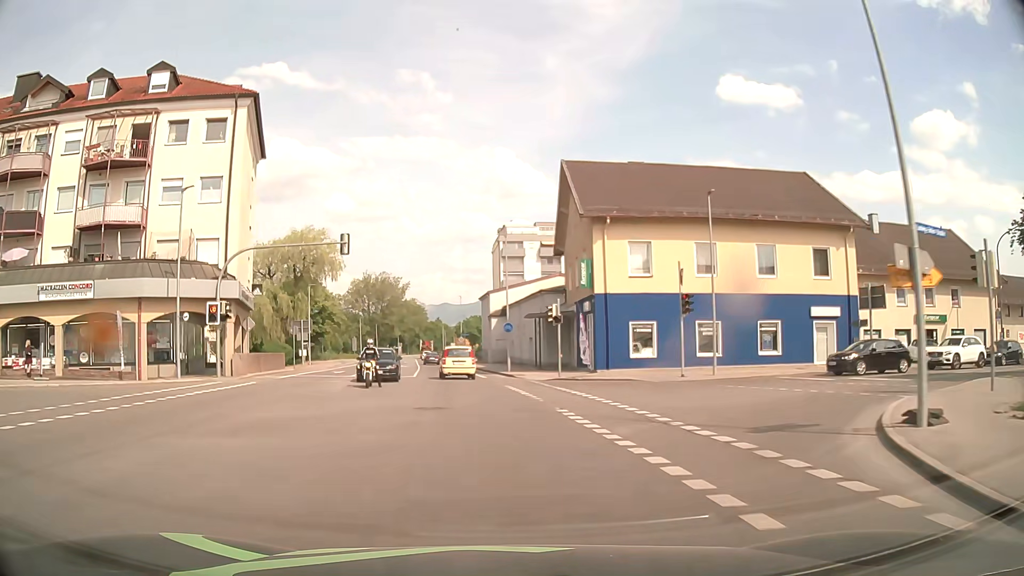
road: secondary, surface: asphalt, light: Day
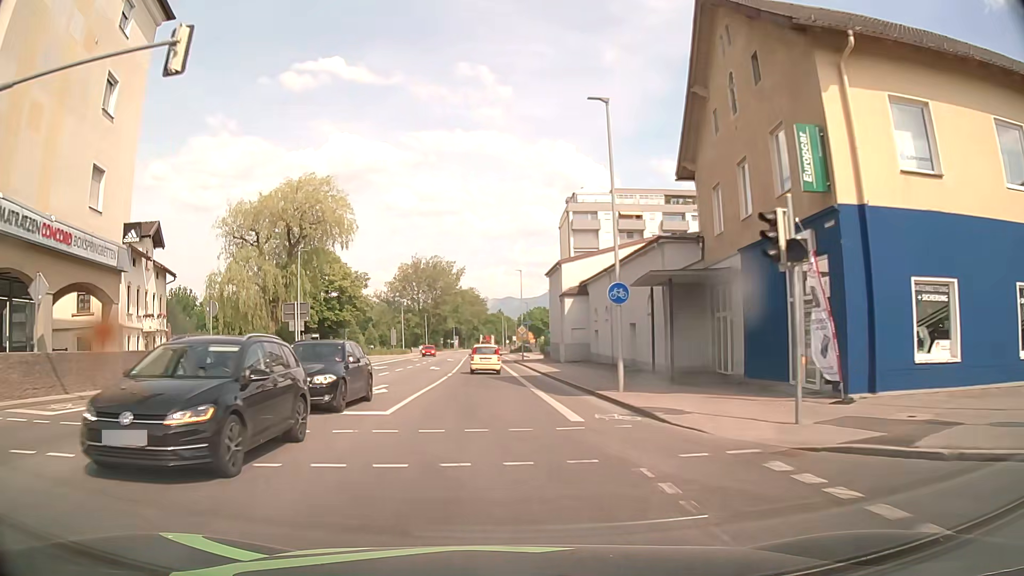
(-1.1, +22.2) m; -5°
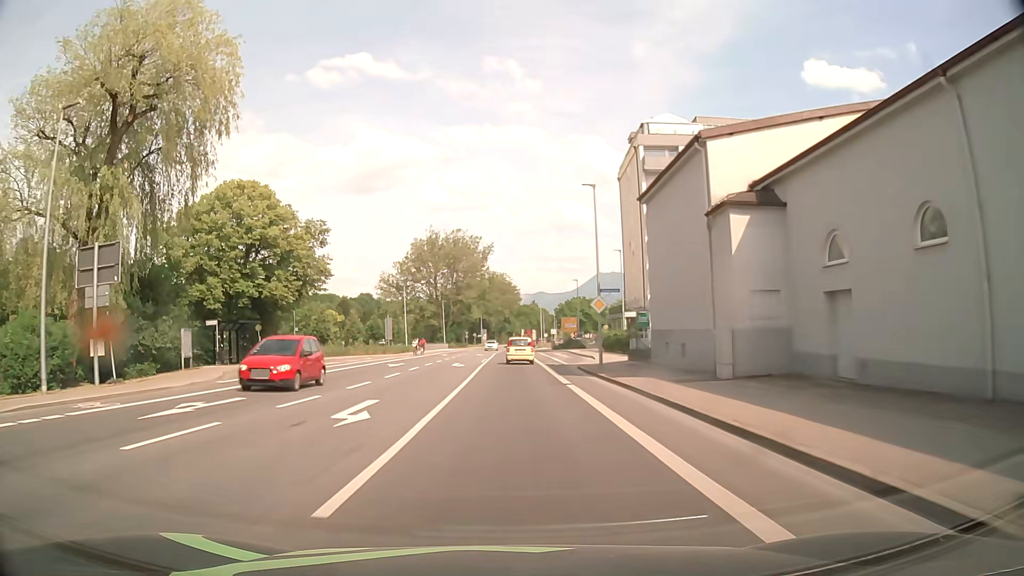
(-1.5, +31.5) m; -4°
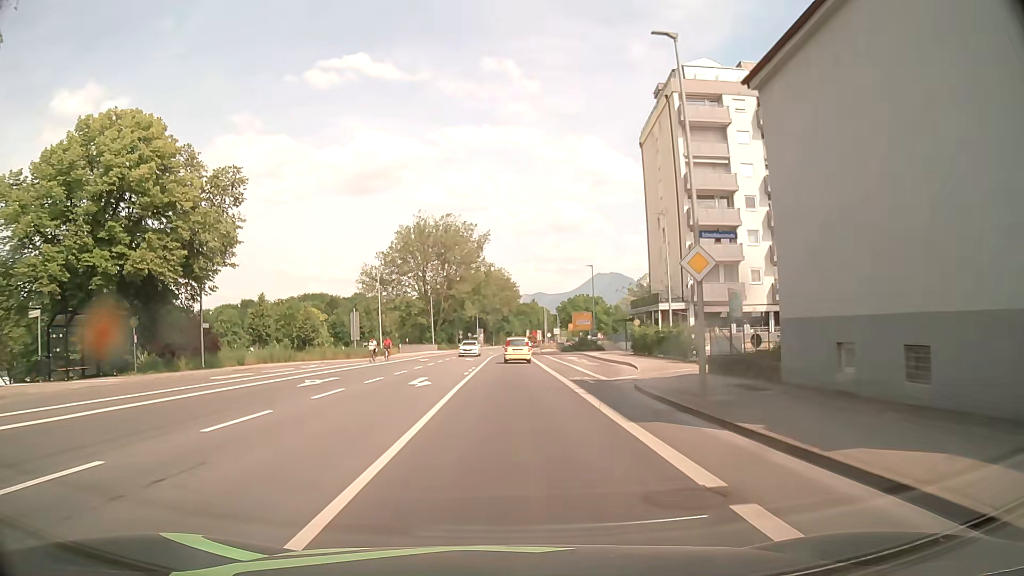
(+0.2, +15.9) m; 0°
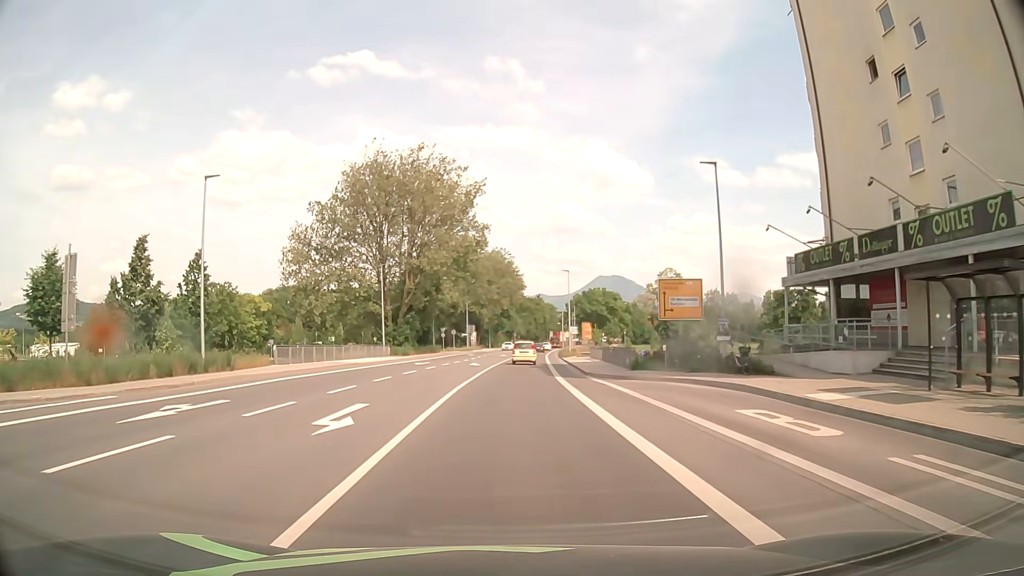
(+0.2, +40.1) m; 0°
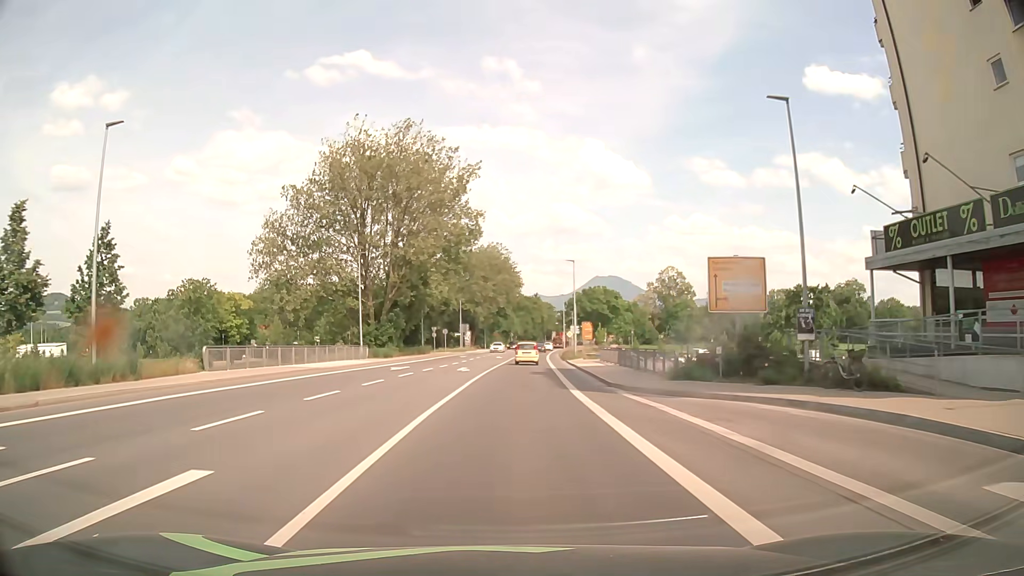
(+0.1, +8.0) m; +1°
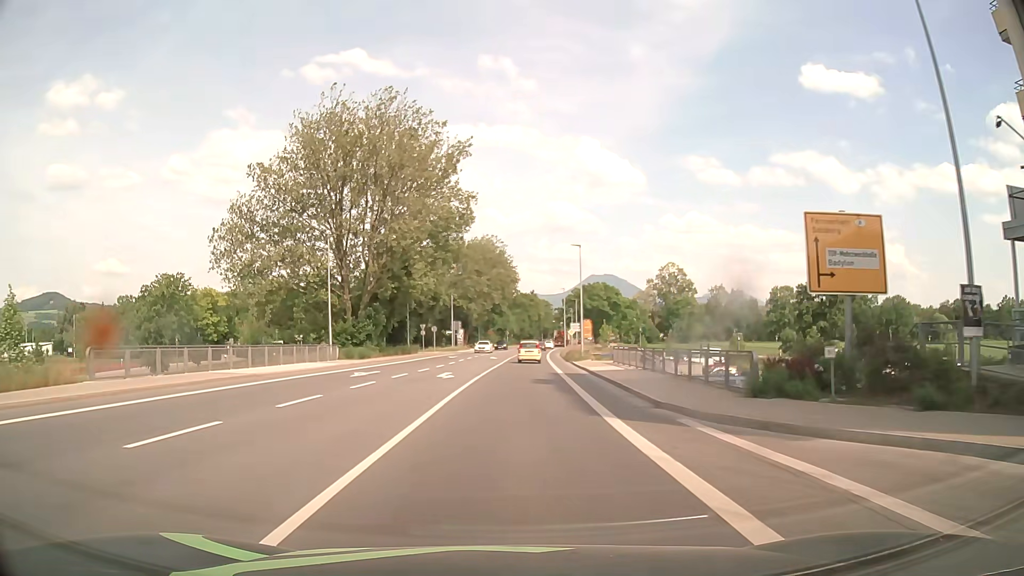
(0.0, +8.0) m; 0°
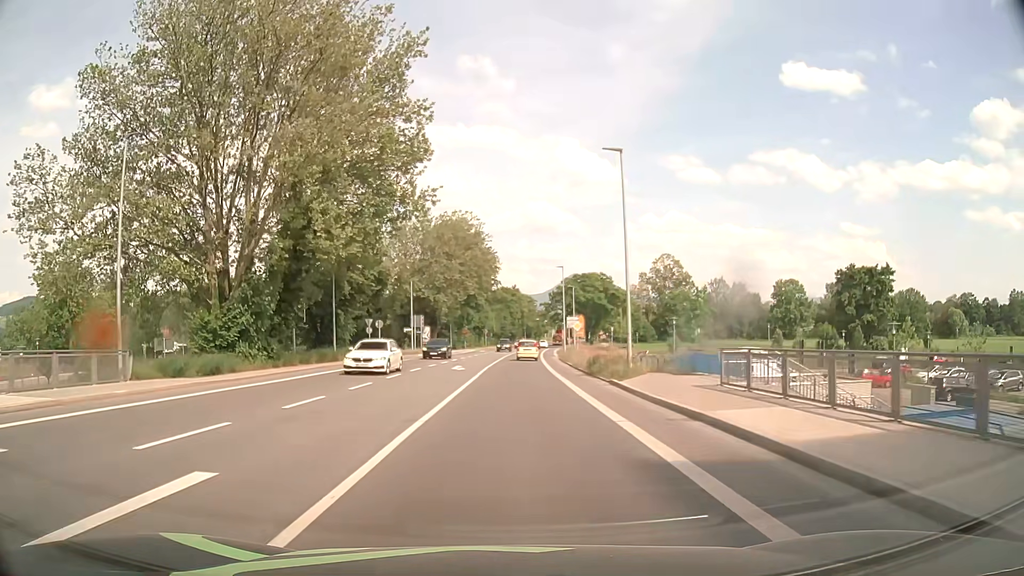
(+0.2, +23.9) m; +2°
(0, +10) (0, +20) (0, +30) (+1, +40) (+1, +50) (+1, +60) (+2, +70) (+2, +80) (+3, +90) (+4, +100) m
